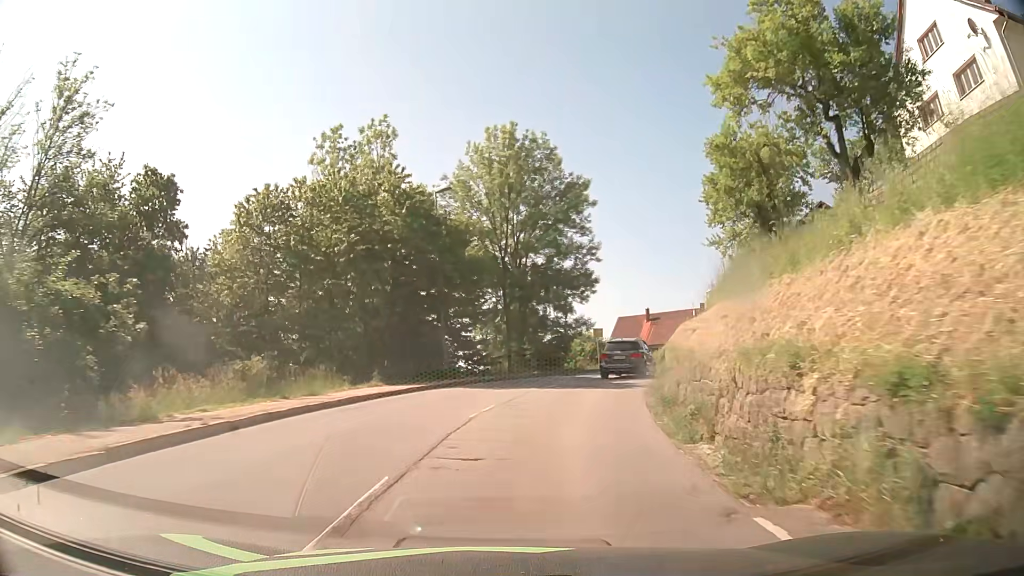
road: secondary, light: Day
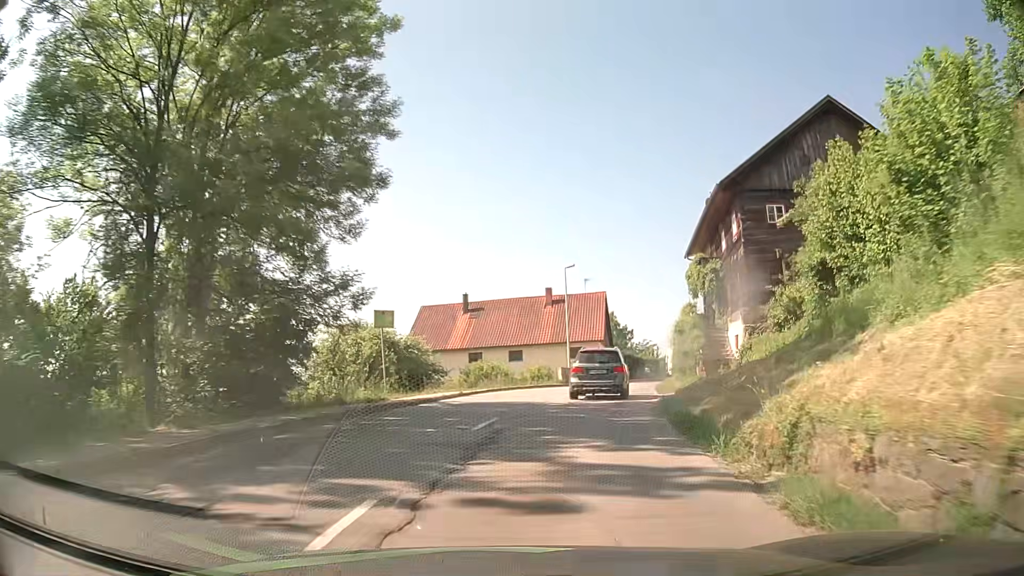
(+3.6, +27.1) m; +18°
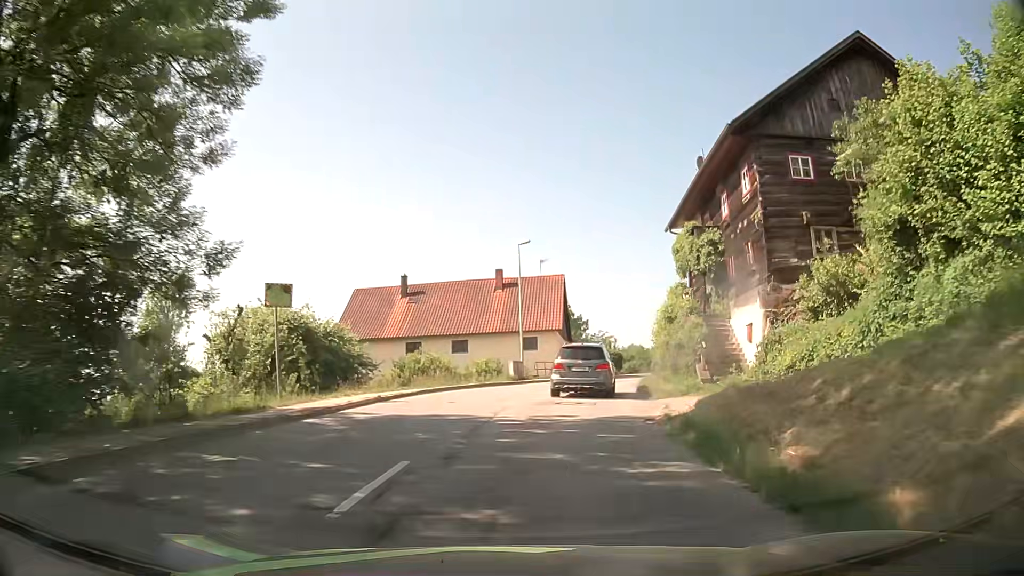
(+0.1, +6.9) m; +3°
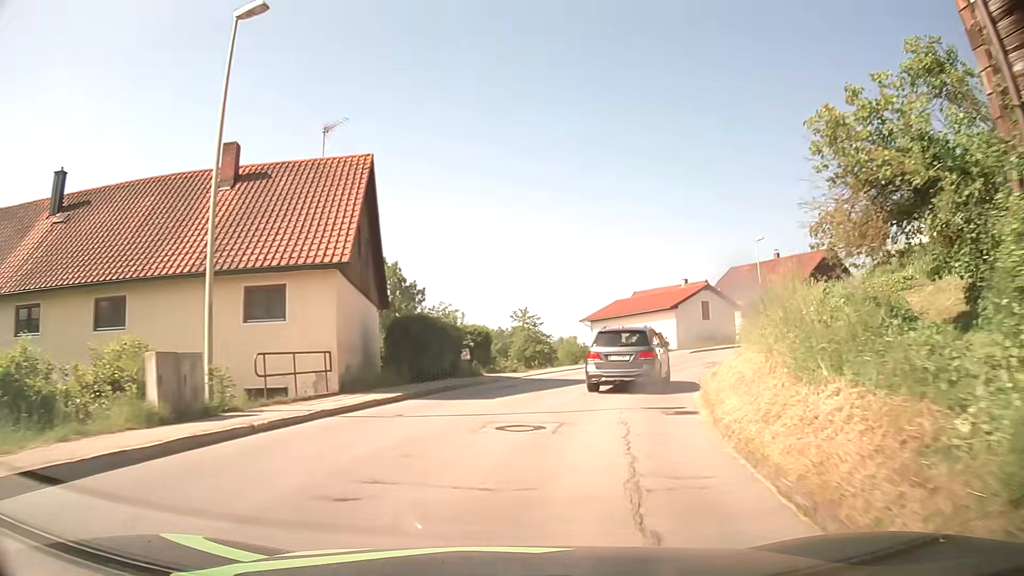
(+3.2, +27.1) m; +13°
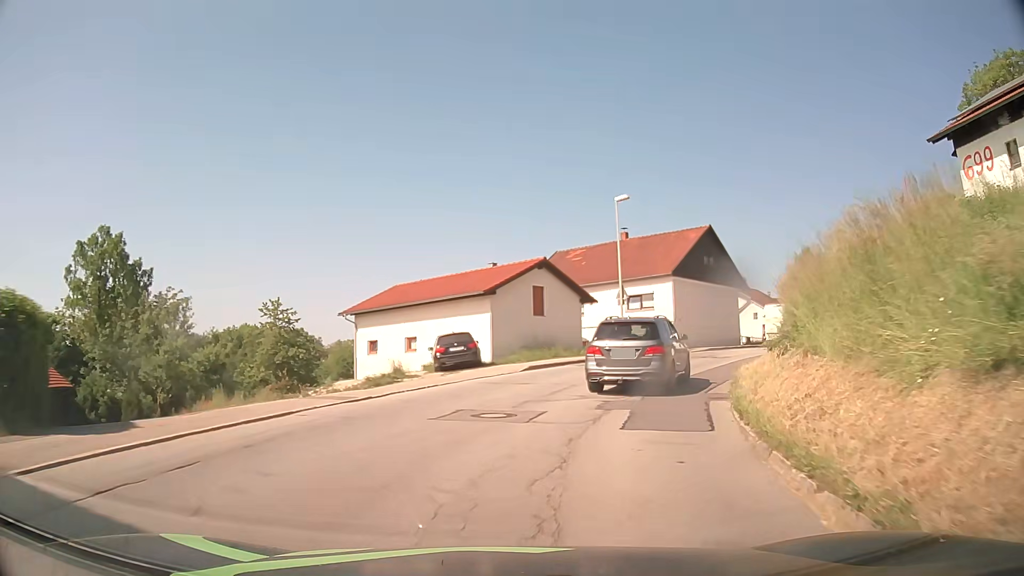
(+2.9, +18.7) m; +18°
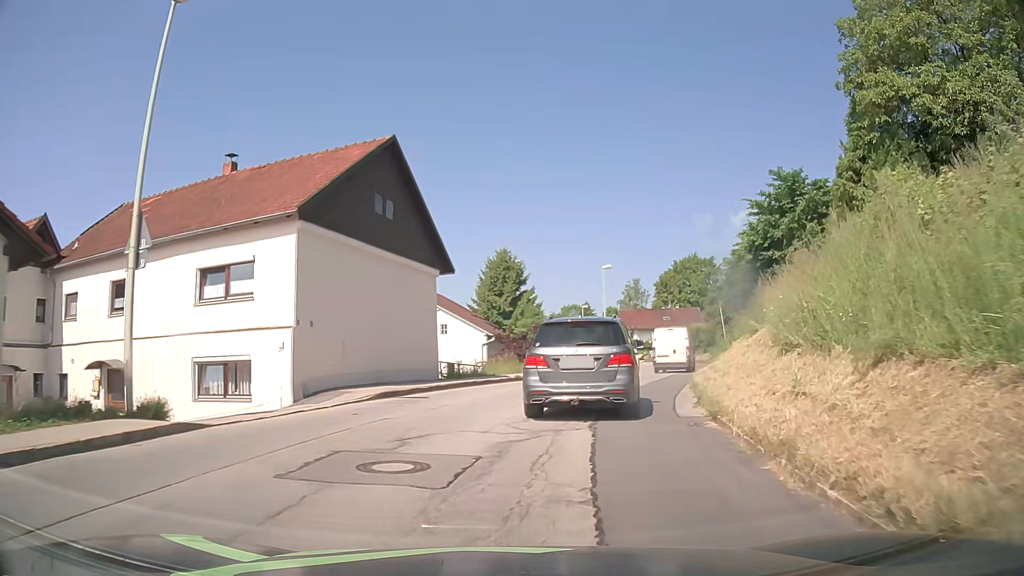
(+6.0, +22.6) m; +29°
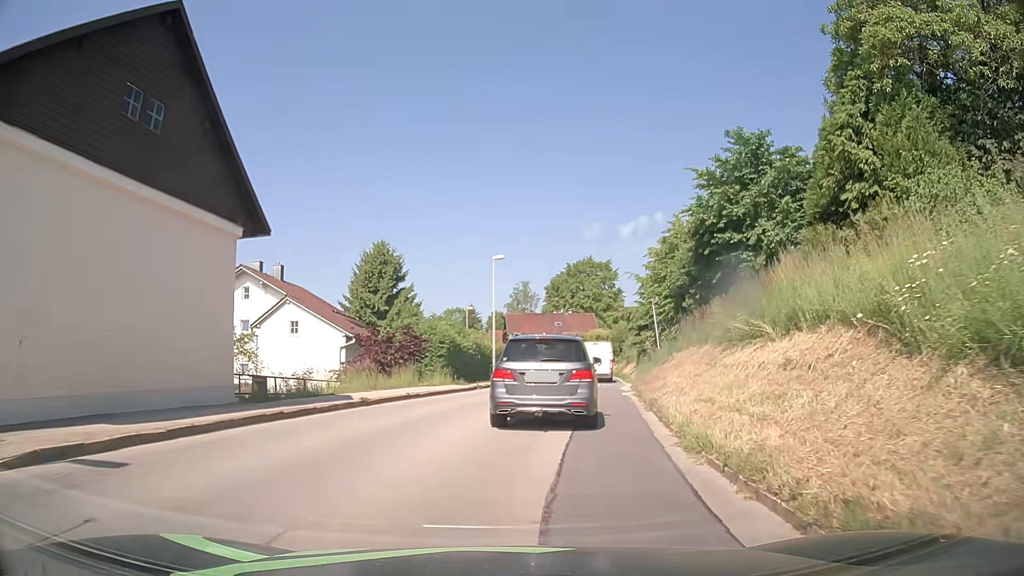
(+0.8, +9.6) m; +10°
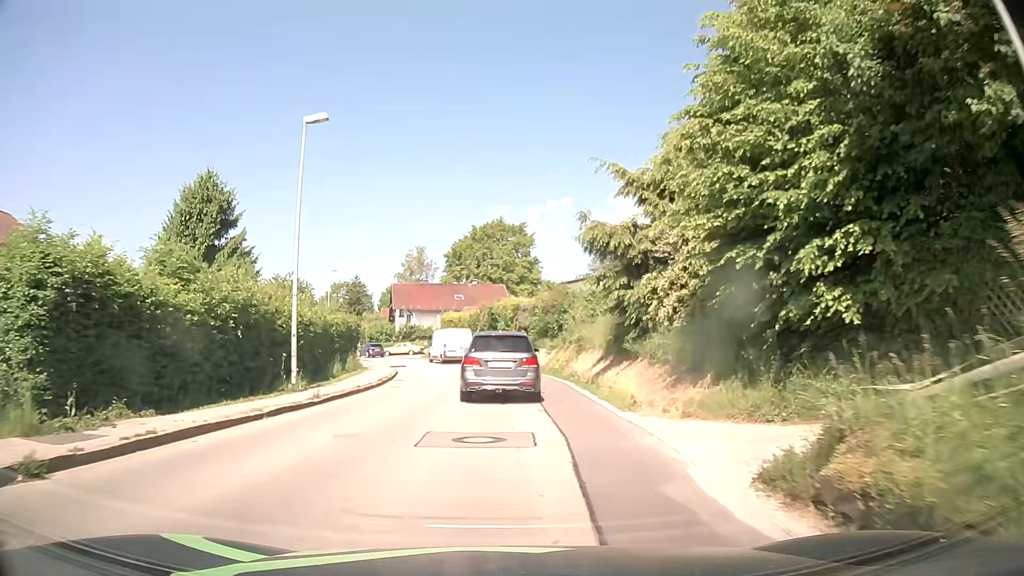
(+2.5, +26.0) m; +8°
(0, +10) (0, +20) (0, +30) (-2, +40) (-4, +50) (-7, +59) (-11, +68) (-16, +77) (-22, +85) (-29, +92) m
